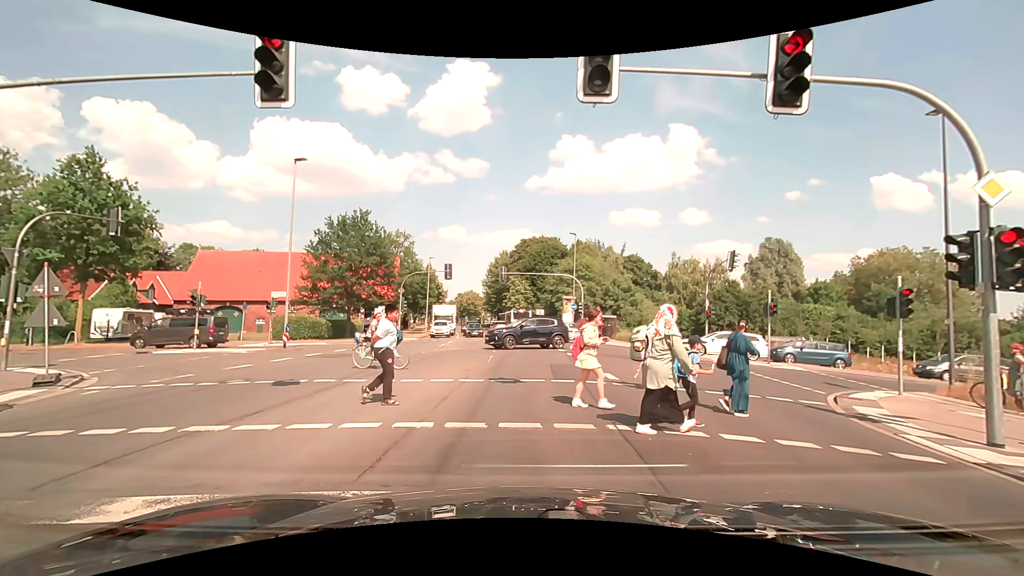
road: secondary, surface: asphalt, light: Day
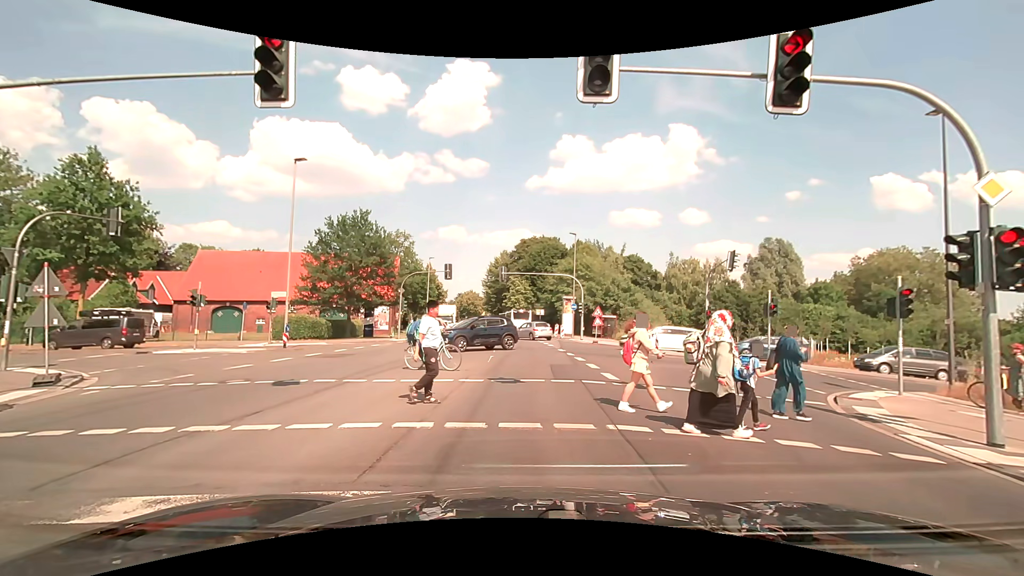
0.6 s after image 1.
(0.0, 0.0) m; 0°
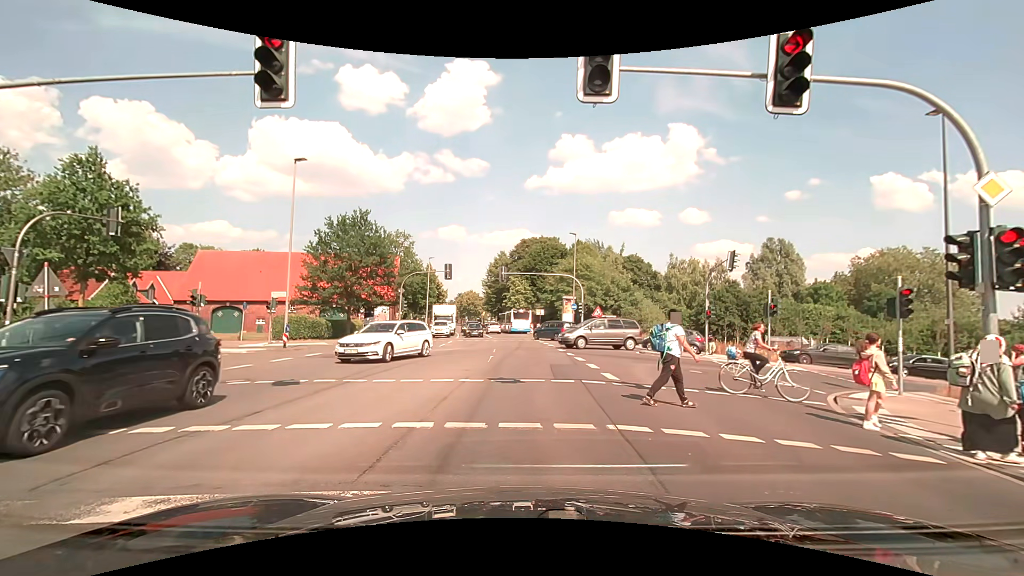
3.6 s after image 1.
(0.0, 0.0) m; 0°
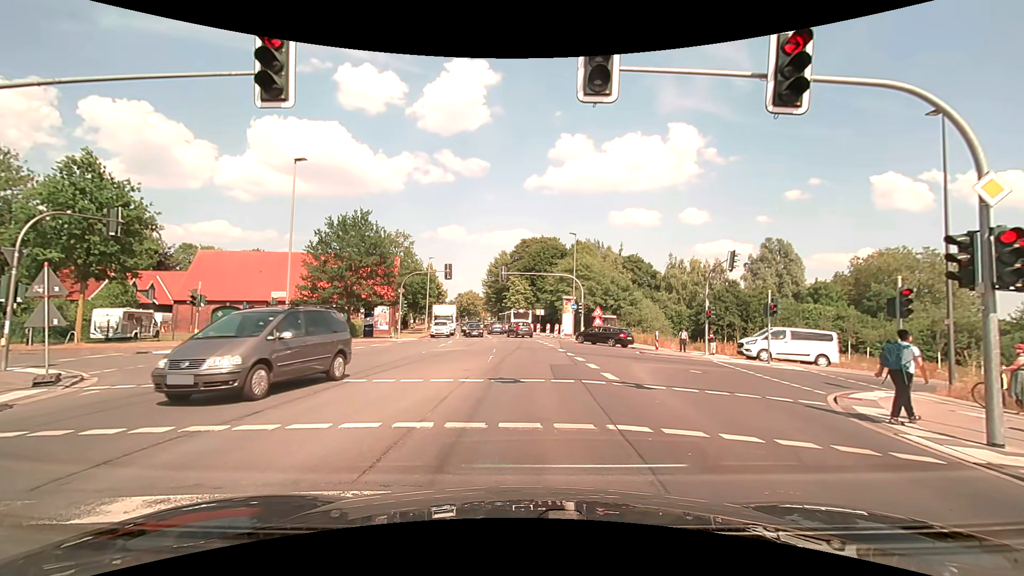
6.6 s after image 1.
(0.0, 0.0) m; 0°
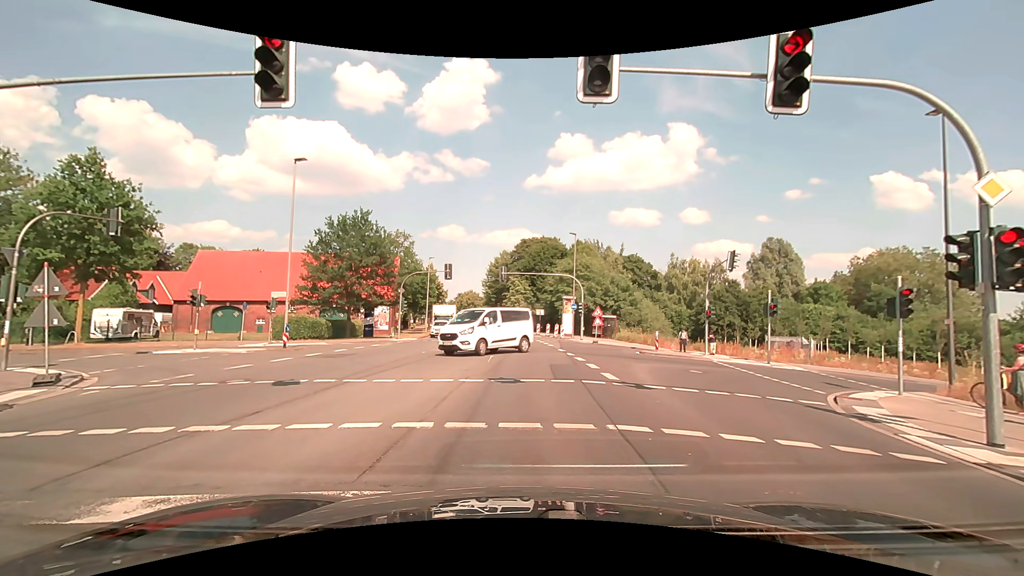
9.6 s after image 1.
(0.0, 0.0) m; 0°
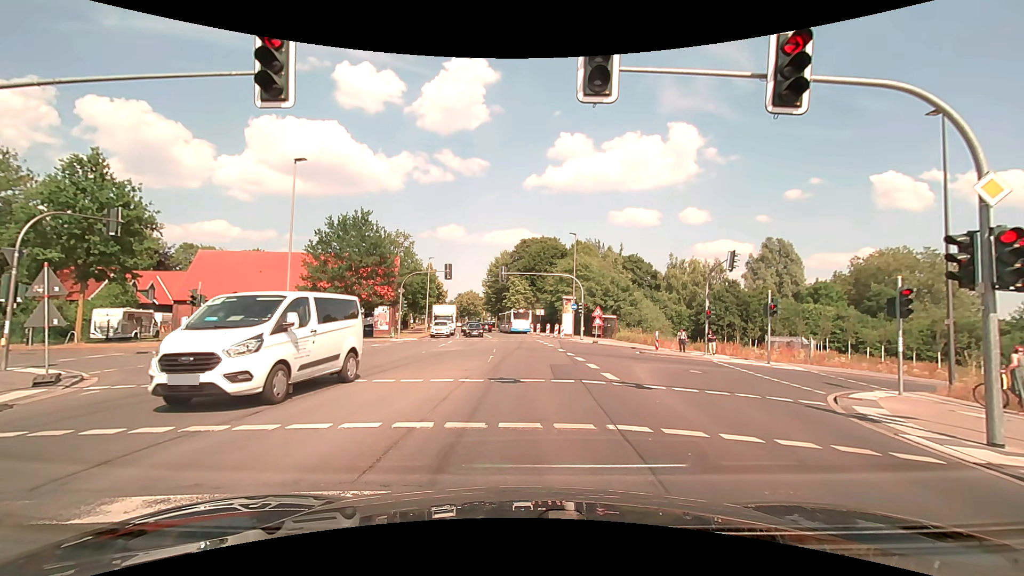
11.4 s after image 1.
(0.0, 0.0) m; 0°
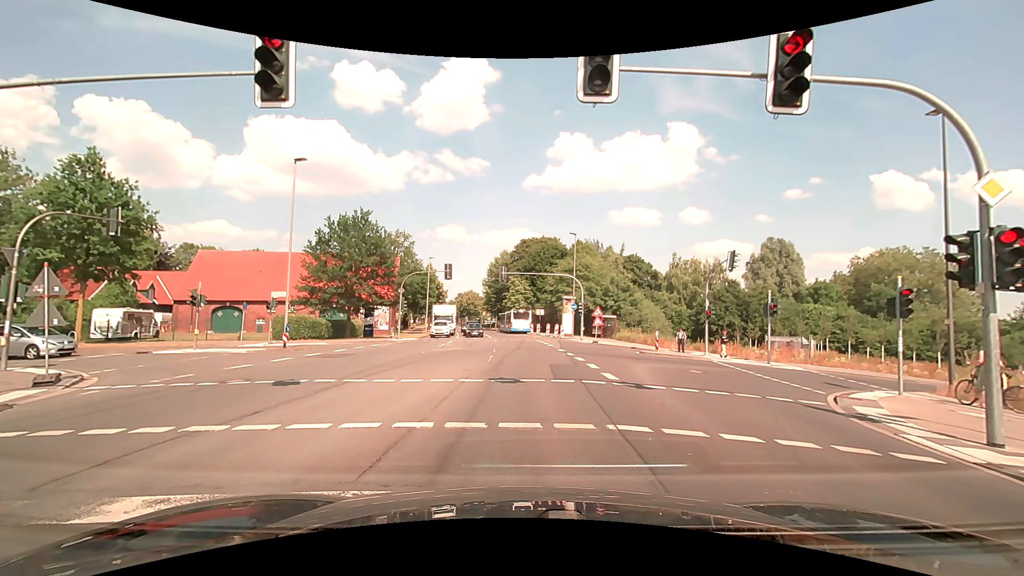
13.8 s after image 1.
(0.0, 0.0) m; 0°
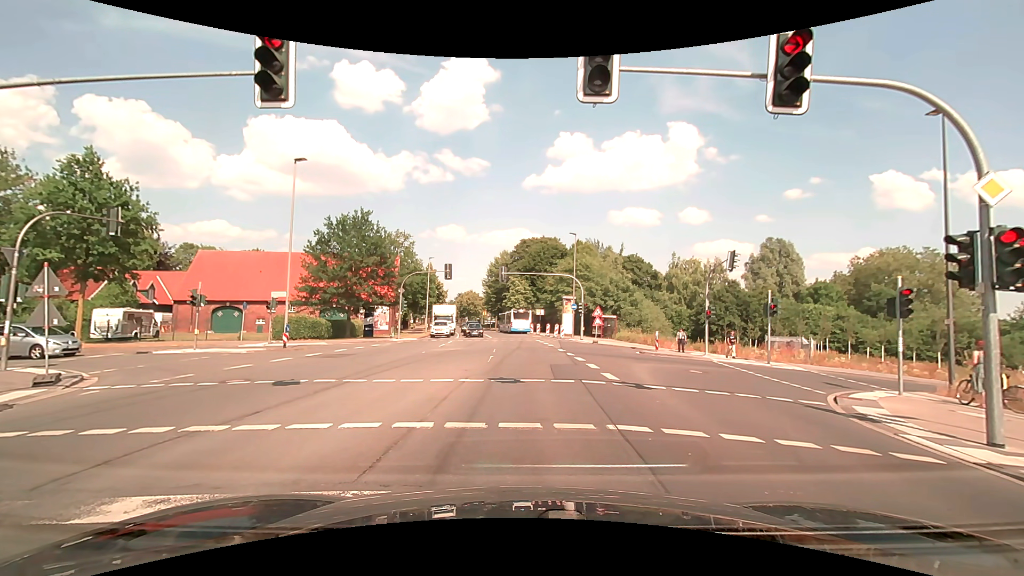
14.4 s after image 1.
(0.0, 0.0) m; 0°
